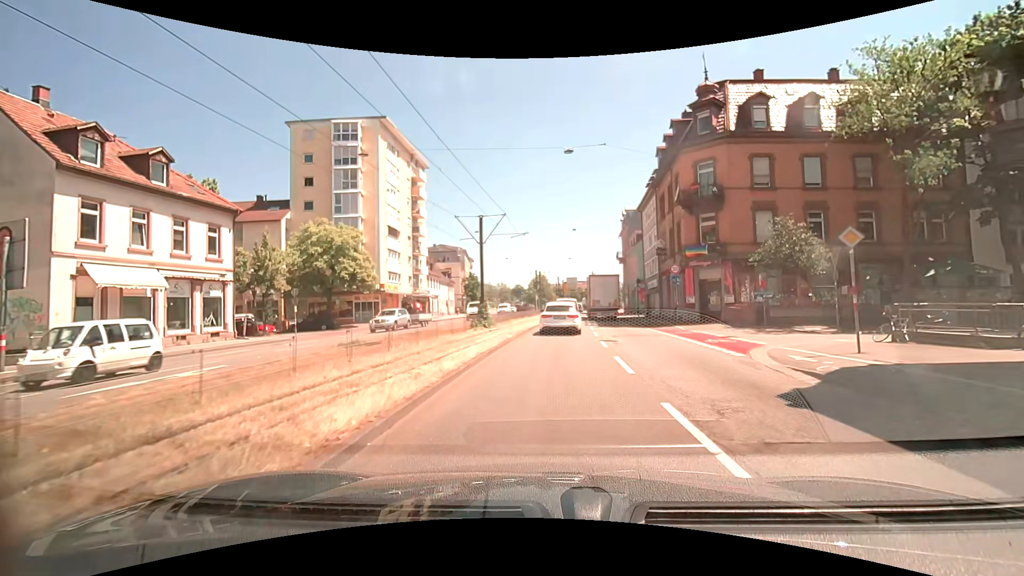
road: primary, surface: asphalt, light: Day
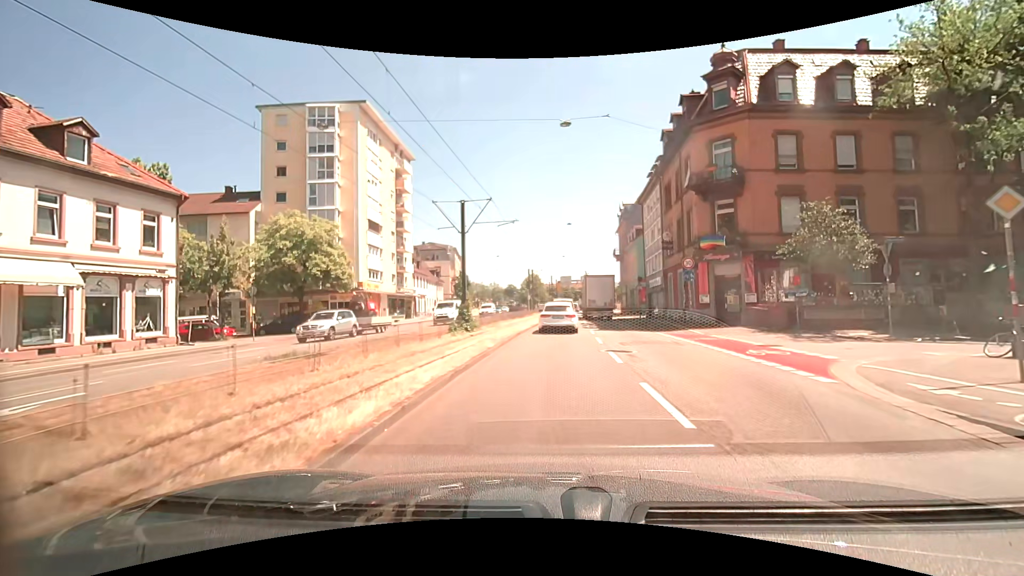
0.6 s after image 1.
(0.0, +4.4) m; +2°
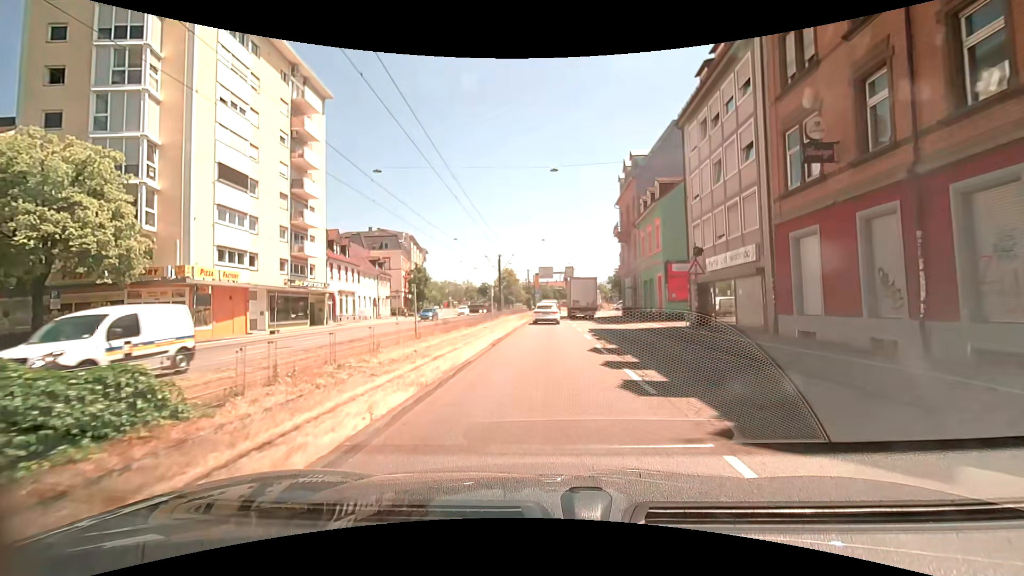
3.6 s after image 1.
(+0.2, +22.1) m; +1°
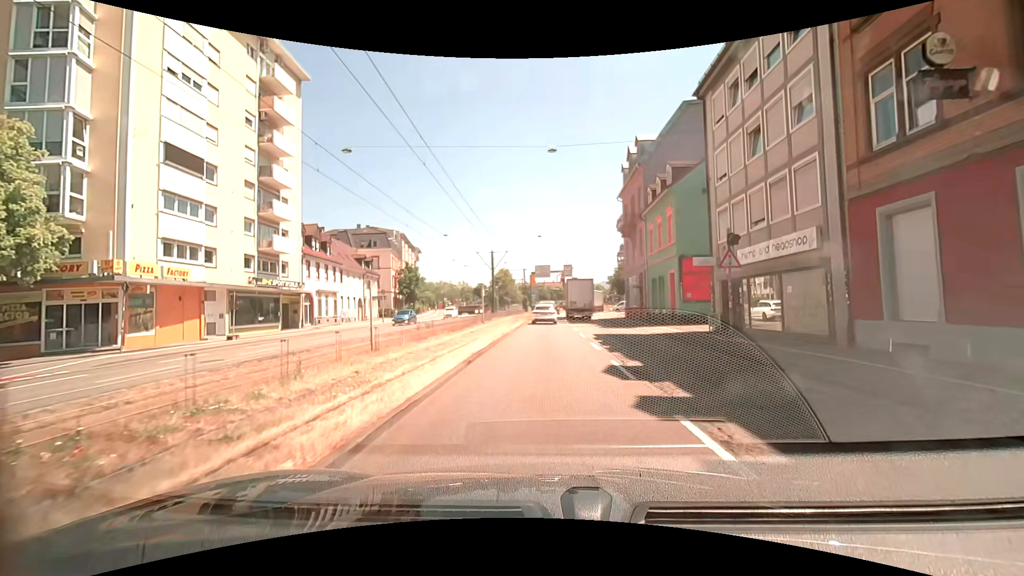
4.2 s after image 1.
(+0.1, +4.5) m; +2°
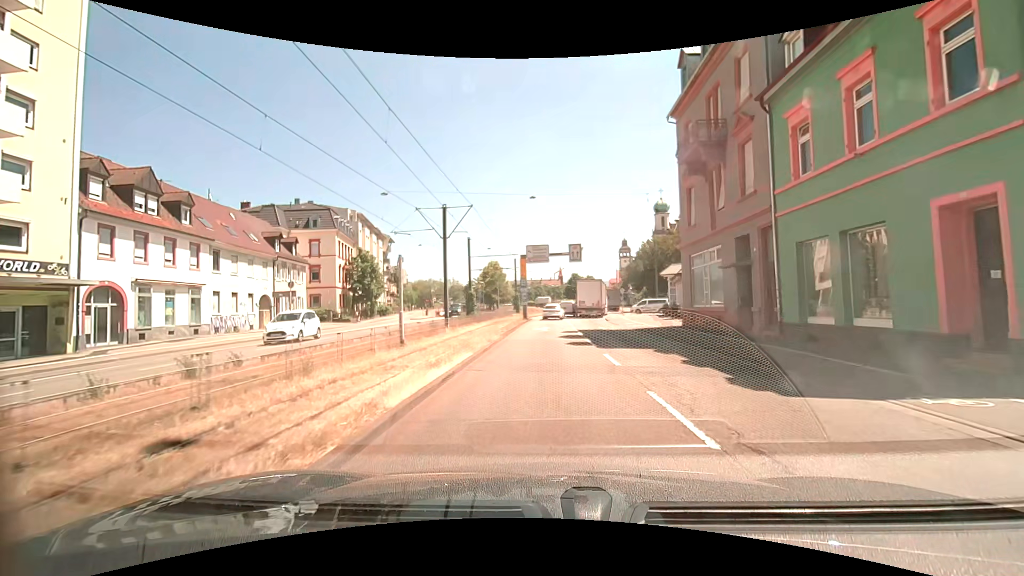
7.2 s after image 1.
(-0.2, +22.3) m; +1°
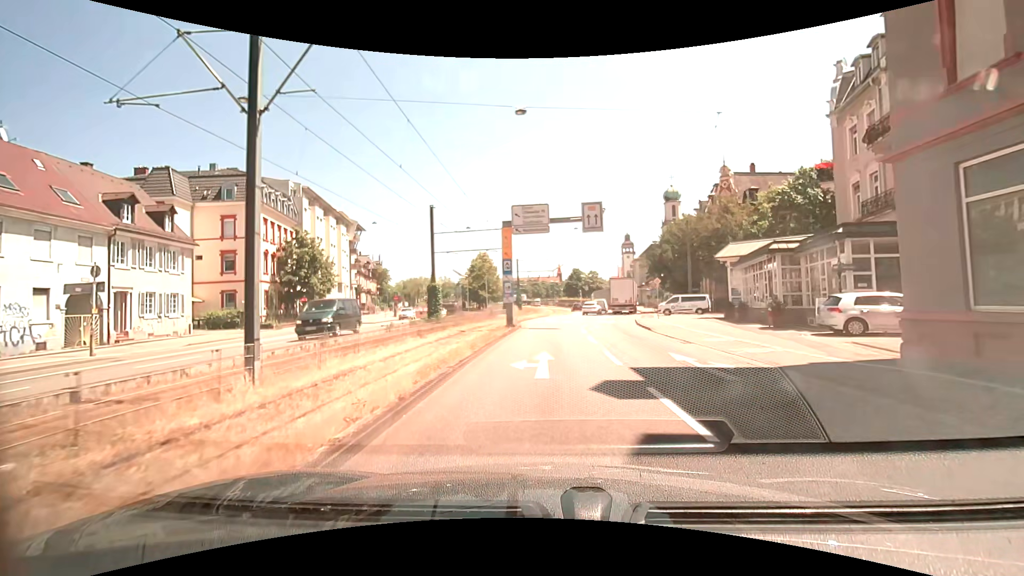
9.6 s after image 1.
(-0.2, +17.9) m; 0°
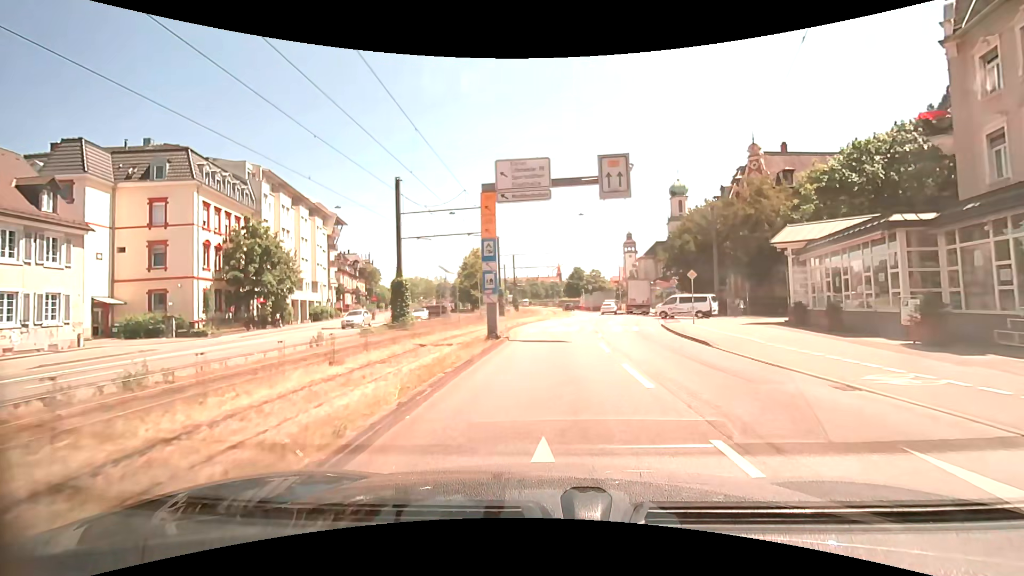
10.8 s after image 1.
(-0.1, +8.9) m; 0°
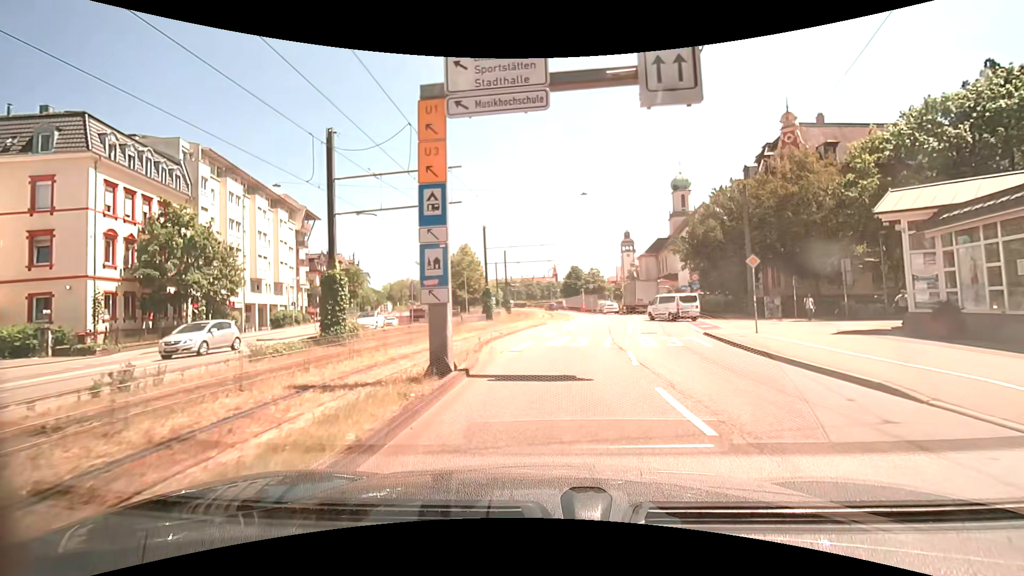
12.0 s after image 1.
(0.0, +8.9) m; 0°
(0, +10) (0, +20) (+1, +30) (+2, +40) (+3, +50) (+5, +60) (+5, +70) (+5, +80) (+3, +90) (0, +99) m
